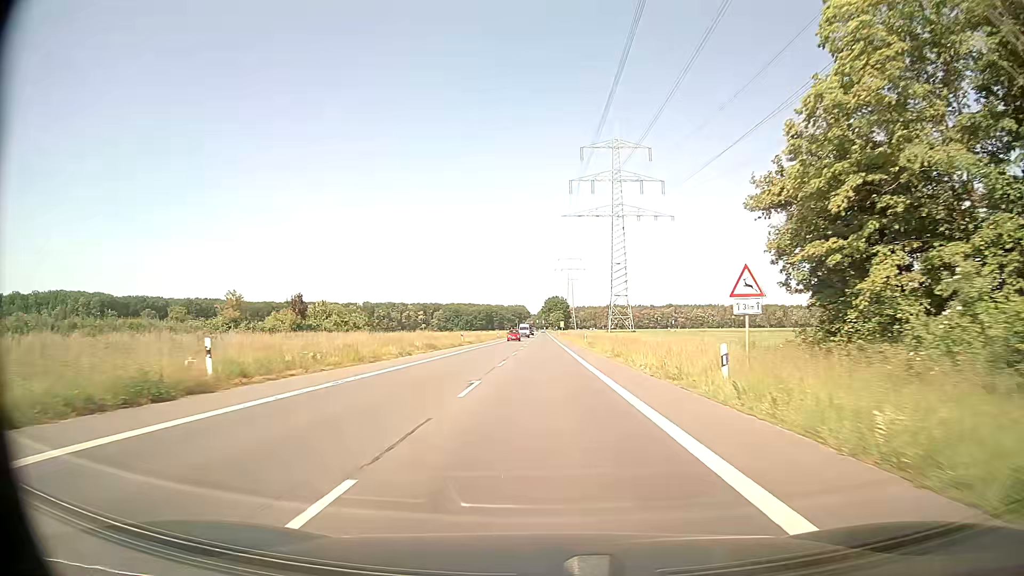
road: secondary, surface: asphalt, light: Day
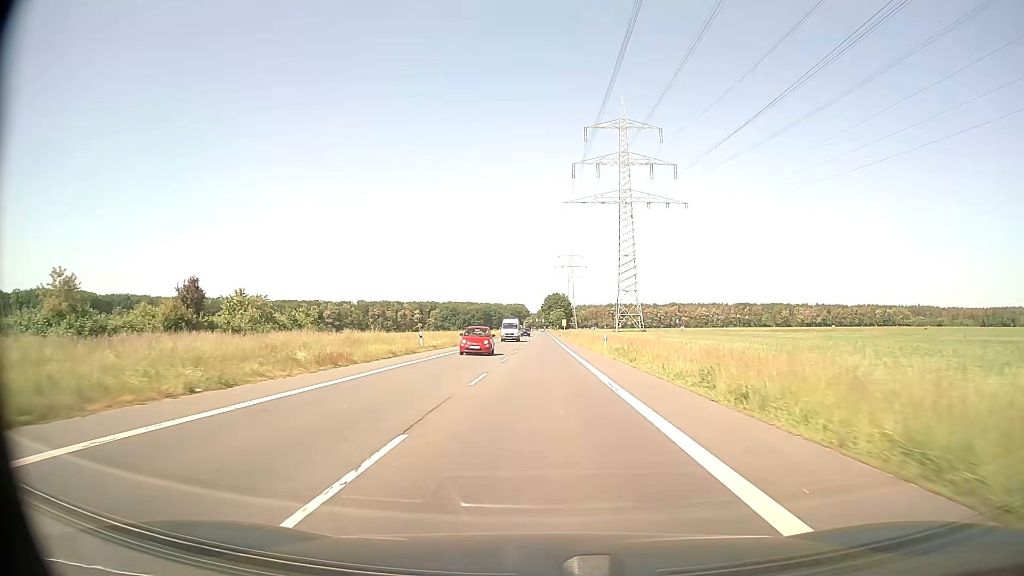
(0.0, +21.4) m; 0°
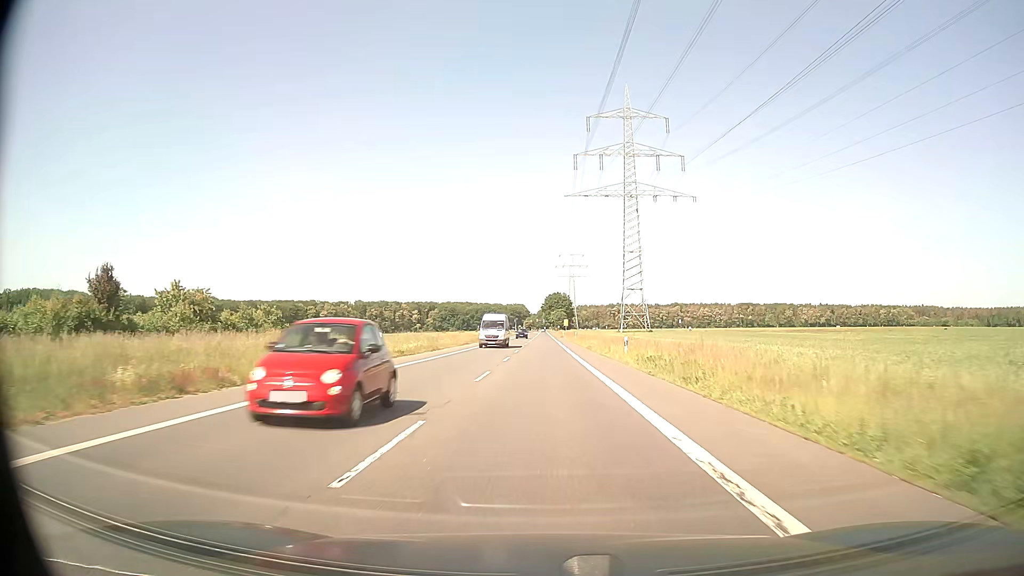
(0.0, +10.7) m; 0°
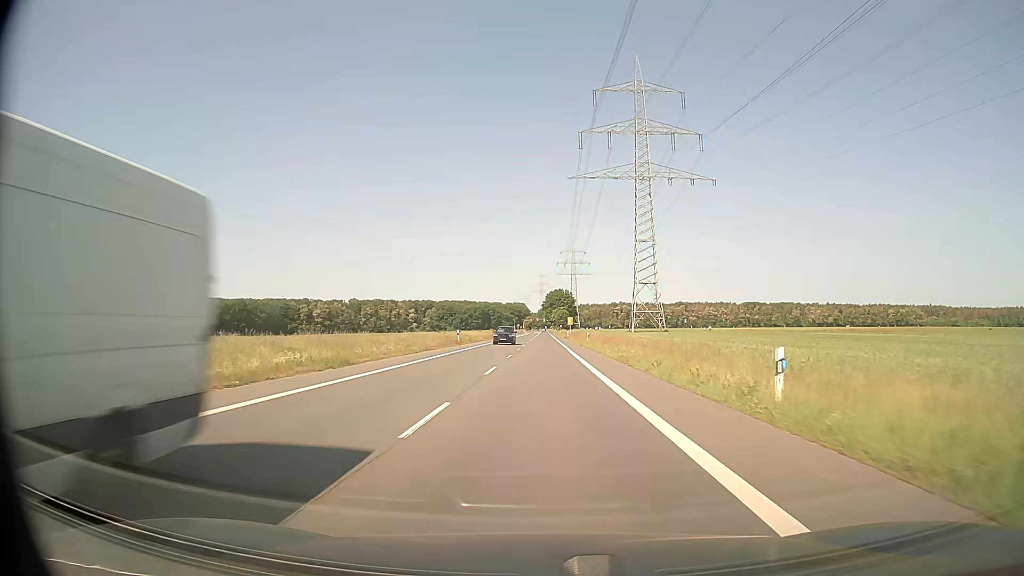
(0.0, +21.5) m; 0°
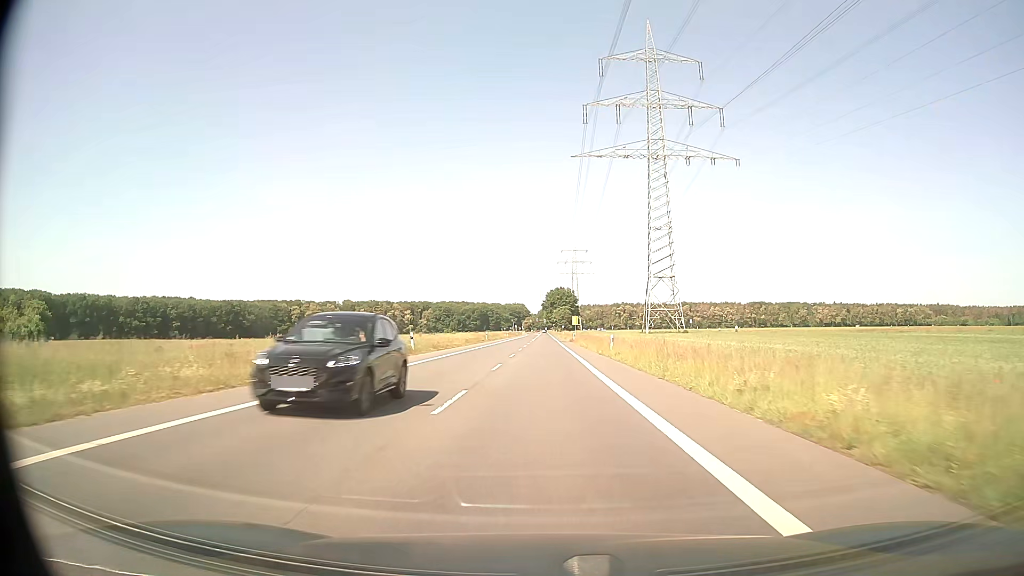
(0.0, +21.5) m; 0°
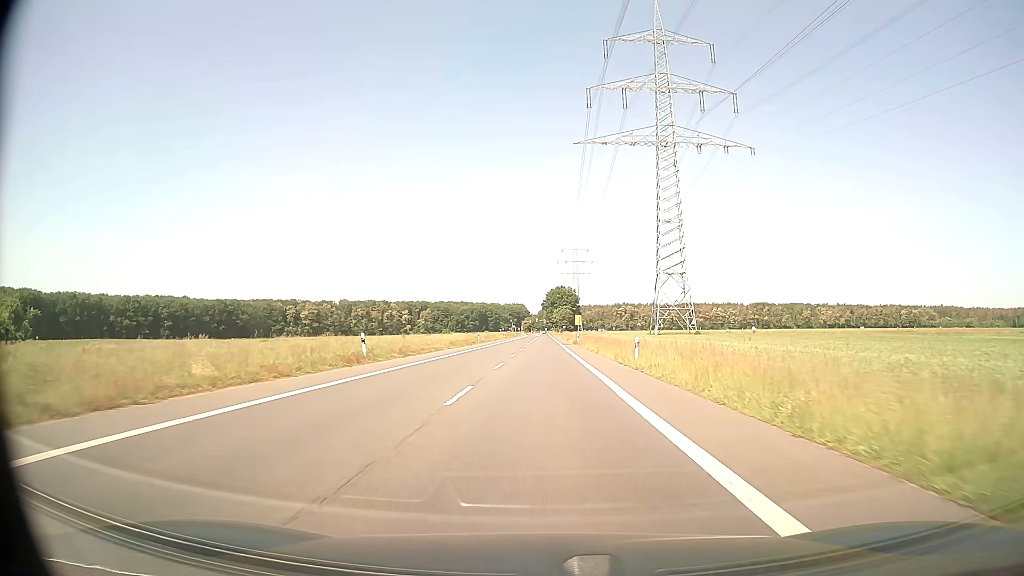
(0.0, +10.7) m; 0°
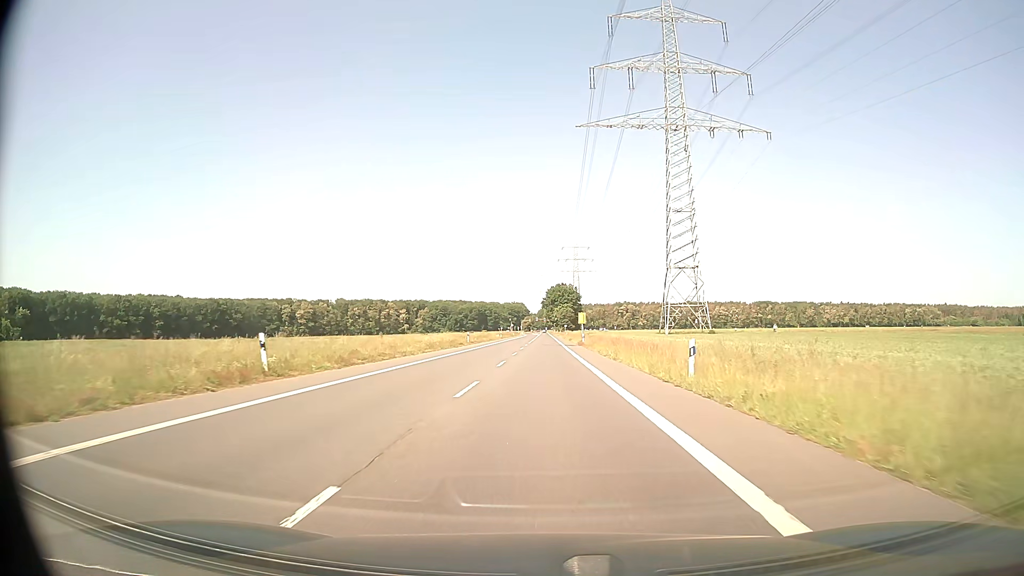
(0.0, +10.7) m; 0°
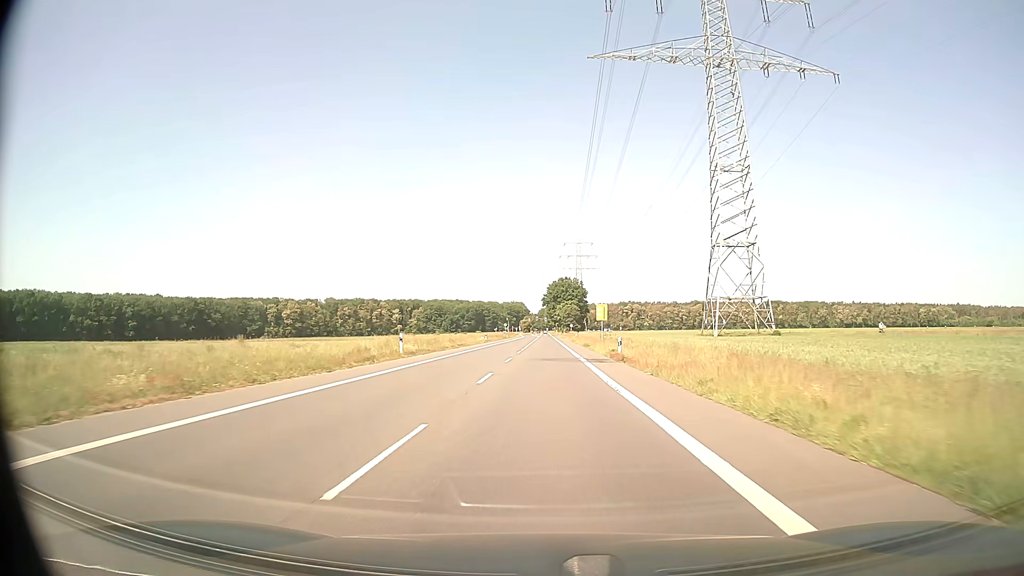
(0.0, +32.2) m; 0°
(0, +10) (0, +20) (0, +30) (0, +40) (0, +50) (0, +60) (0, +70) (0, +80) (0, +90) (0, +100) m
